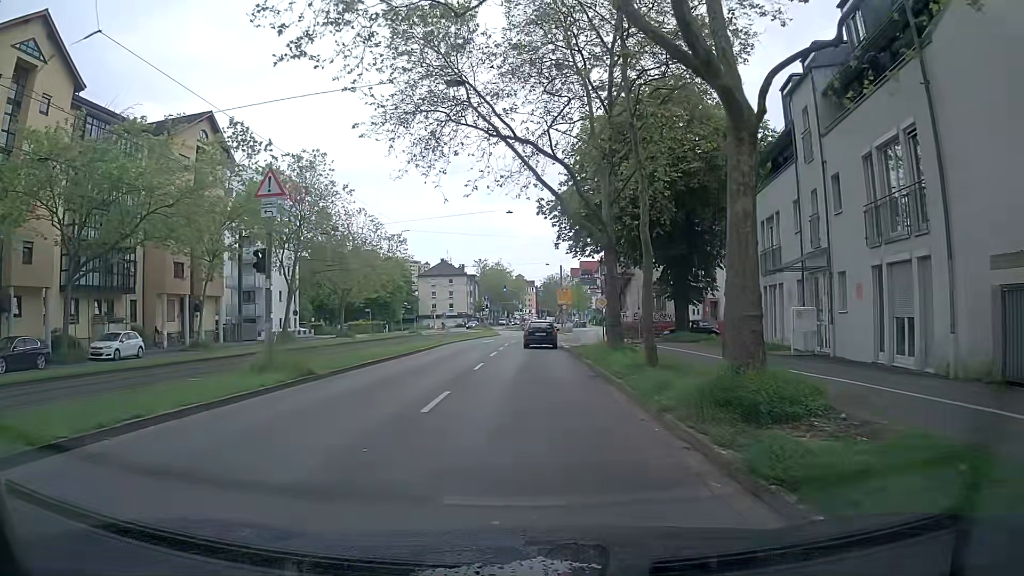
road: primary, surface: asphalt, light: Day
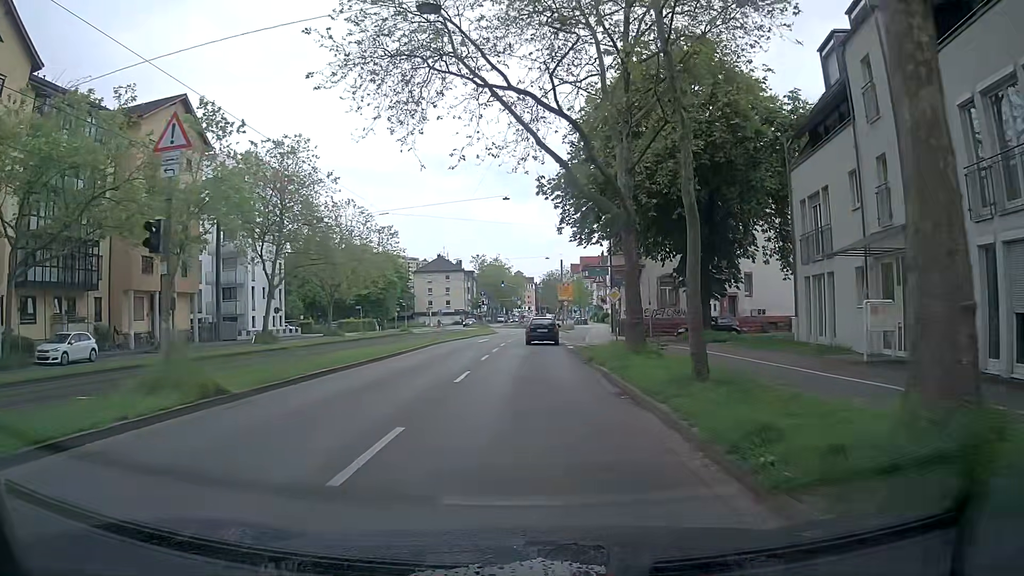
(0.0, +4.7) m; +1°
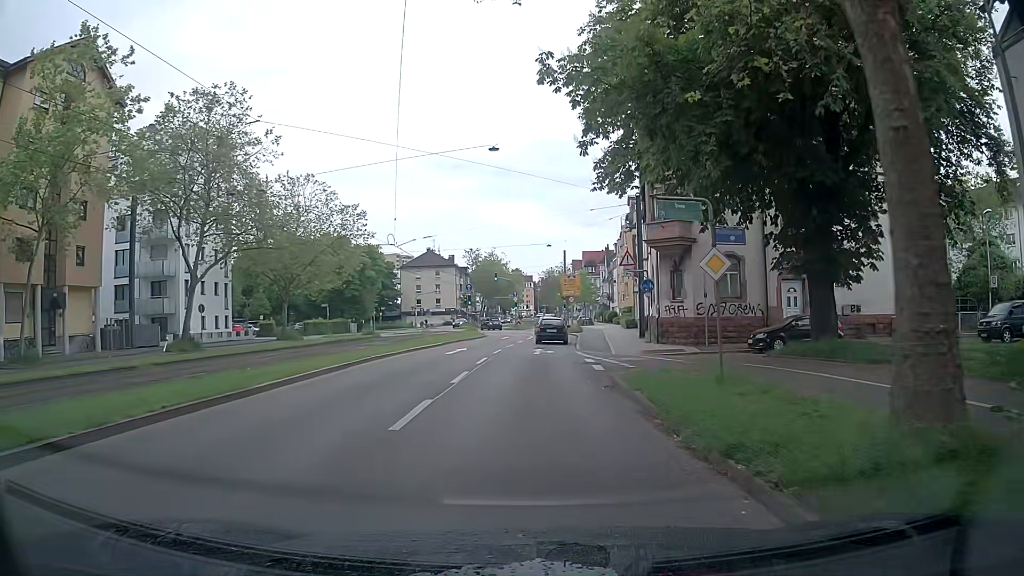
(-0.2, +14.0) m; 0°
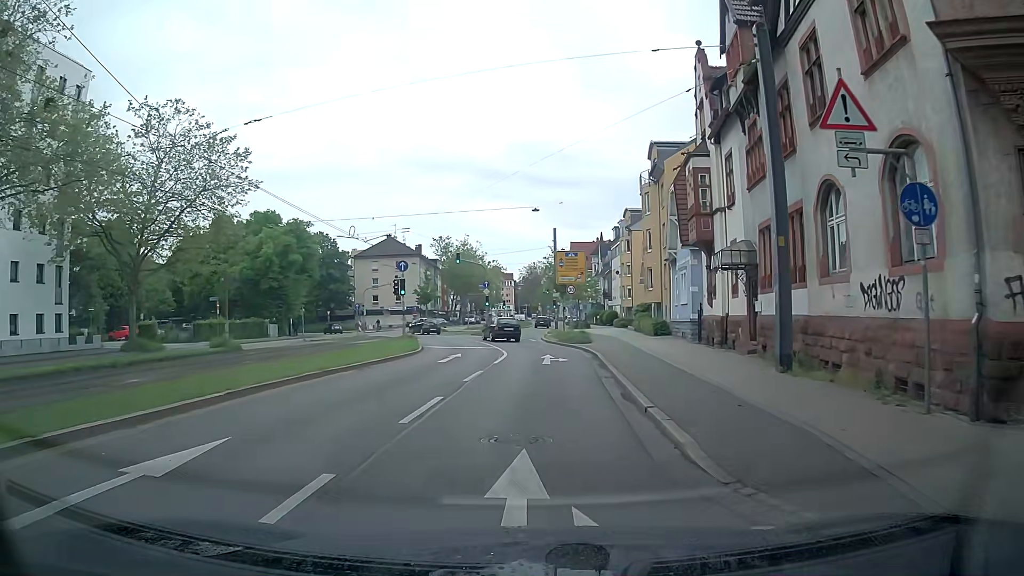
(-0.1, +23.3) m; +1°
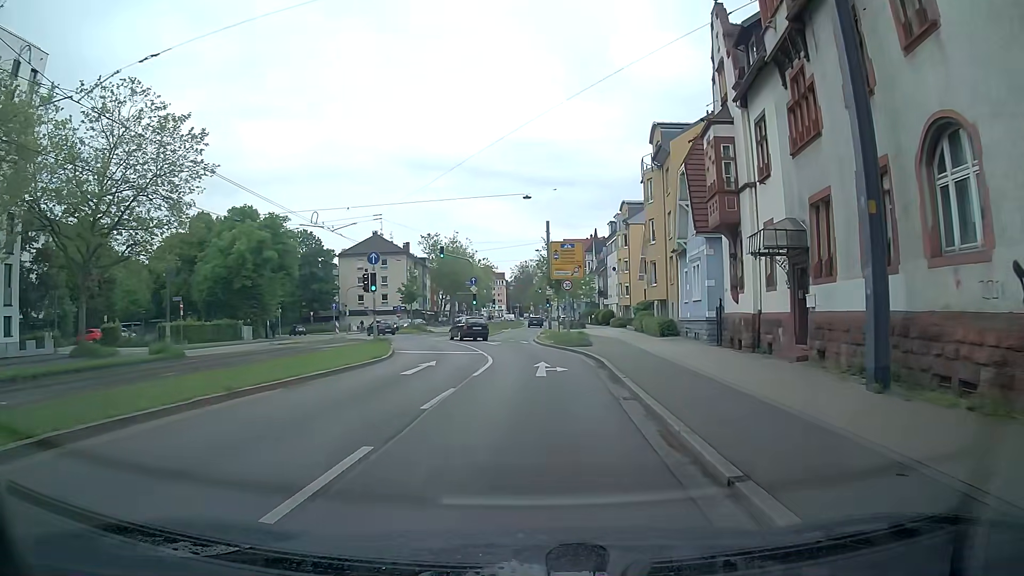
(0.0, +4.7) m; +1°
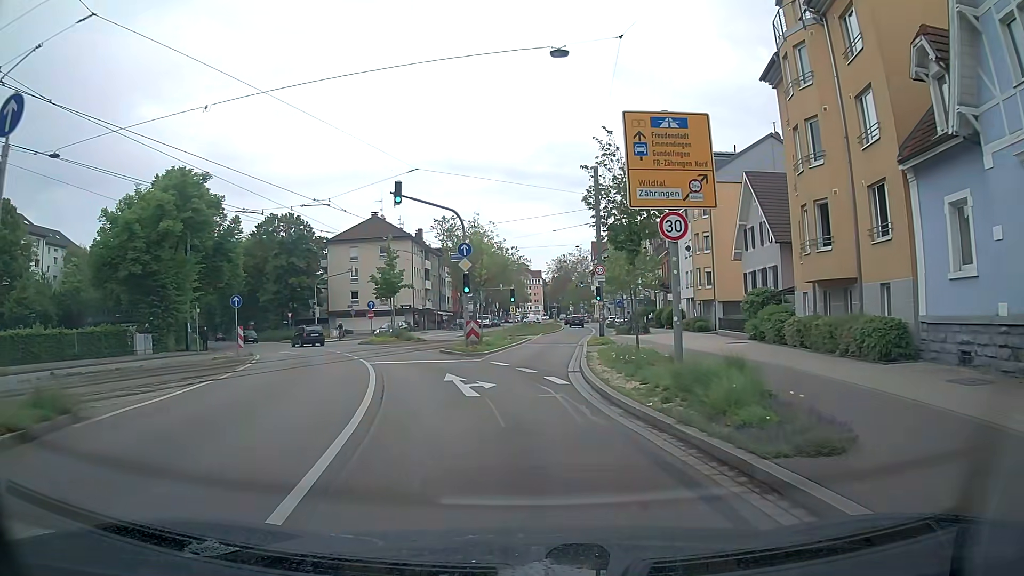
(0.0, +23.4) m; -4°
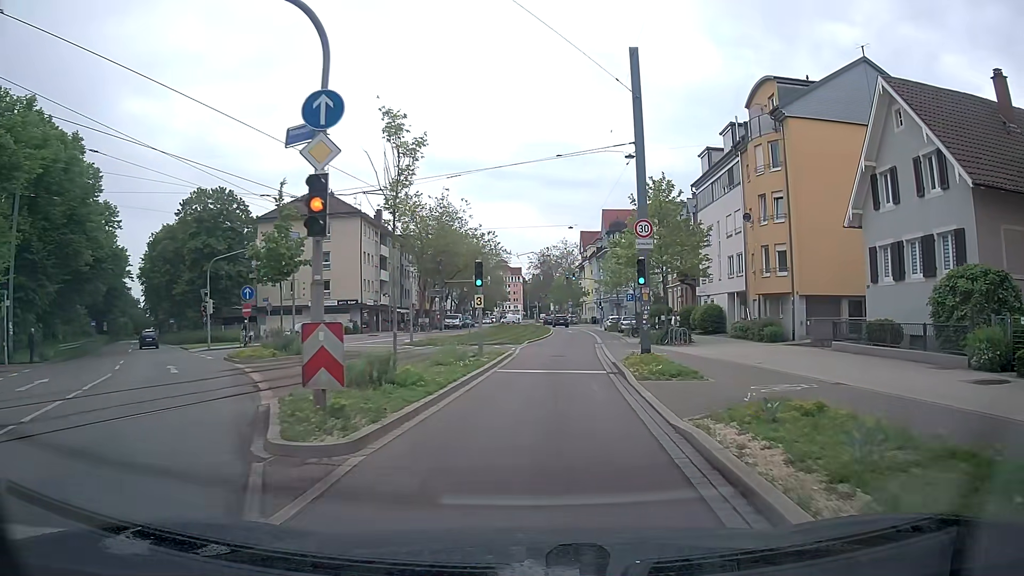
(-0.1, +18.6) m; +3°
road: tertiary
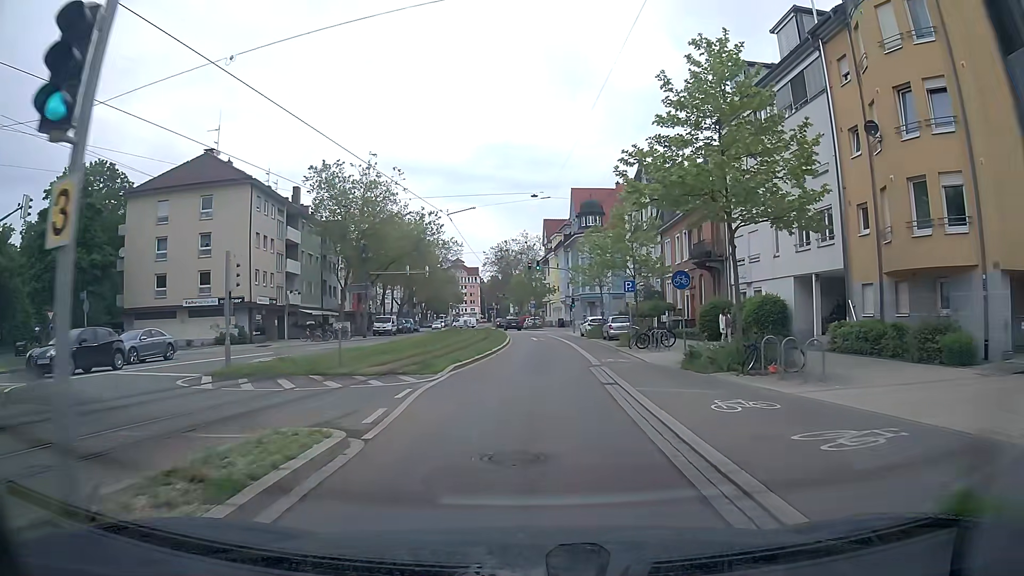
(+0.6, +18.7) m; +3°
(0, +10) (0, +20) (+1, +30) (0, +40) (0, +50) (-1, +60) (-1, +70) (-2, +80) (-3, +90) (-4, +100) m
